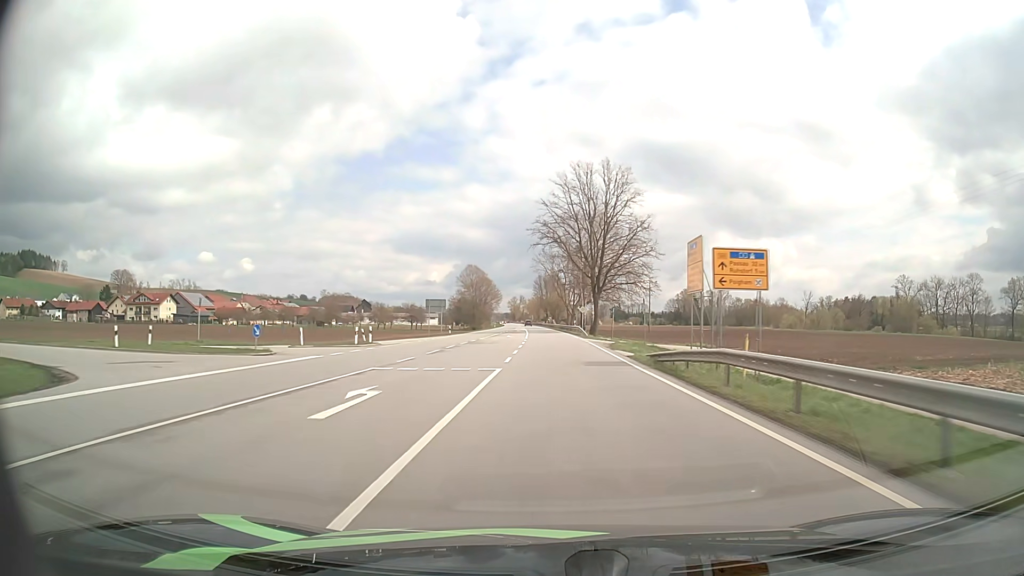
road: primary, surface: asphalt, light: Day
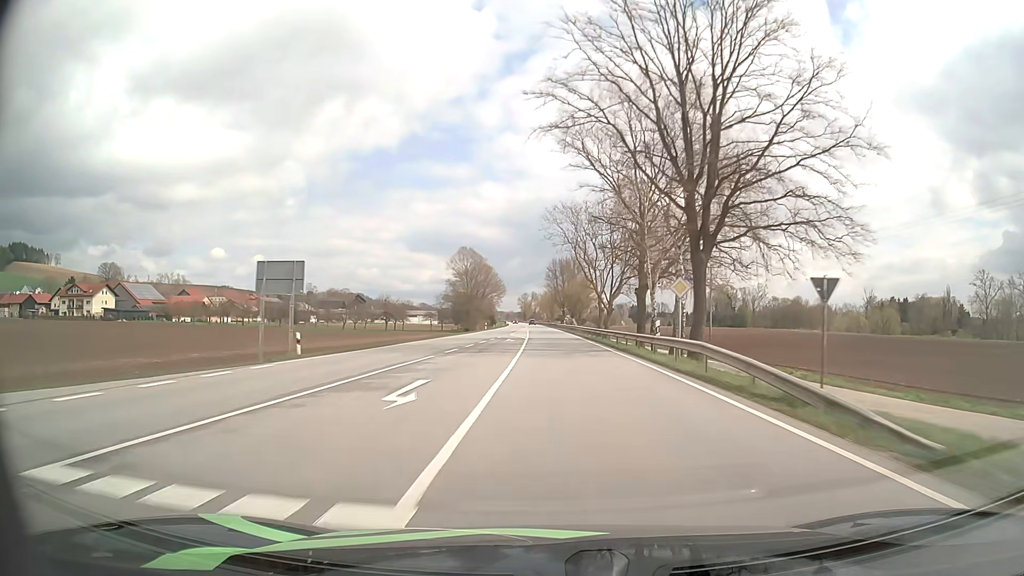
(-0.6, +48.3) m; -1°
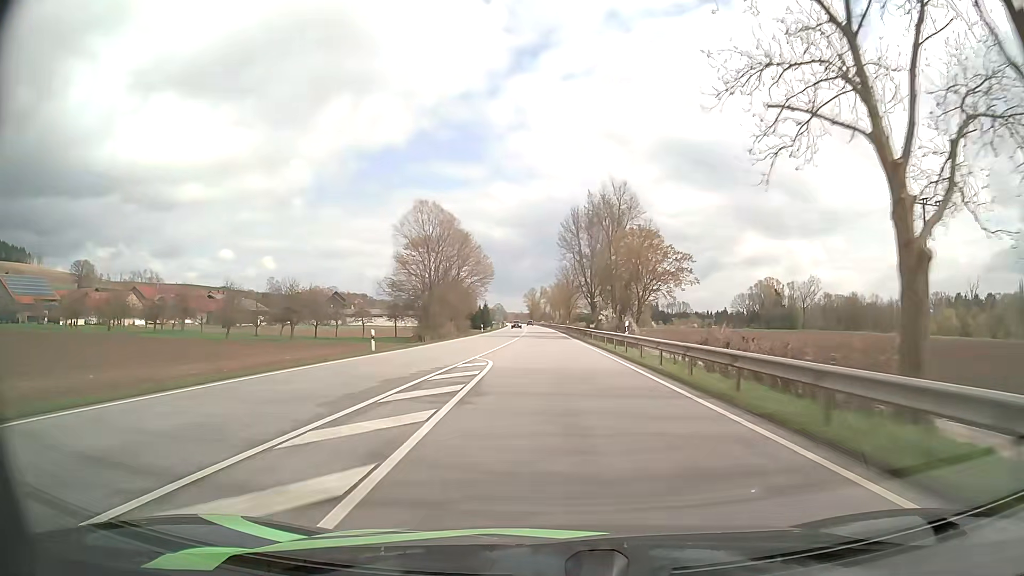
(-0.5, +65.0) m; -1°
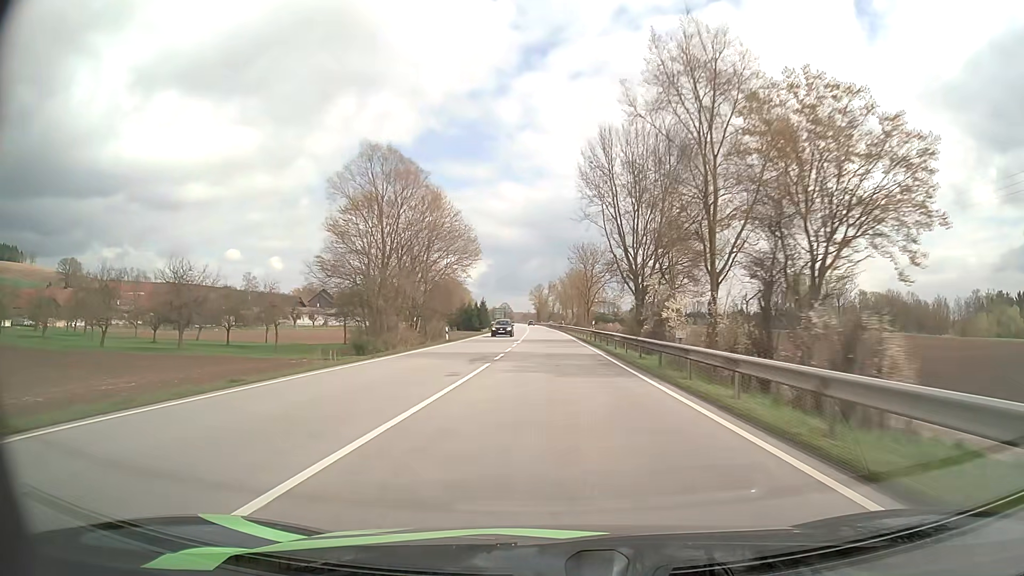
(-0.1, +32.8) m; -1°
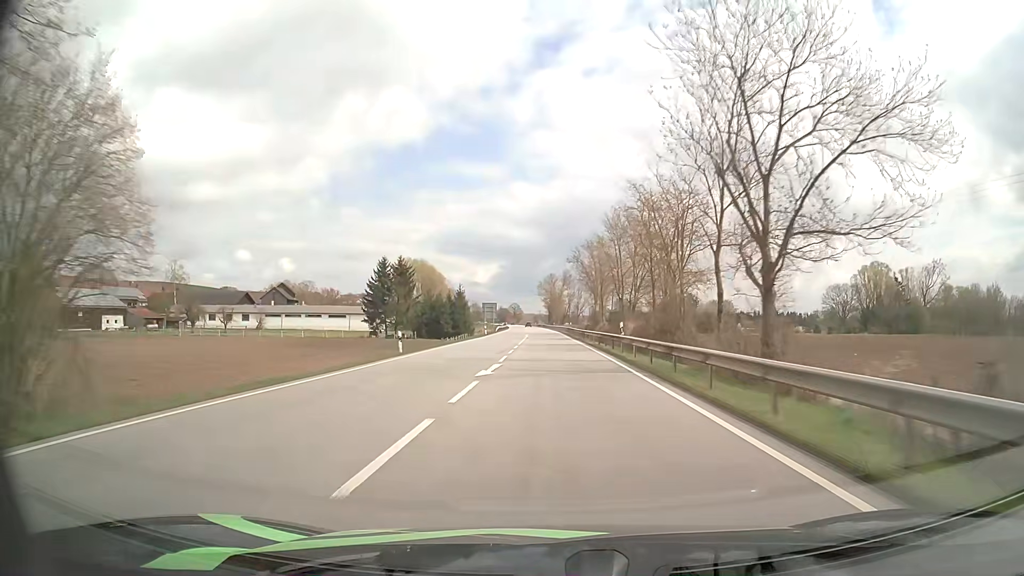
(-0.5, +66.2) m; -1°
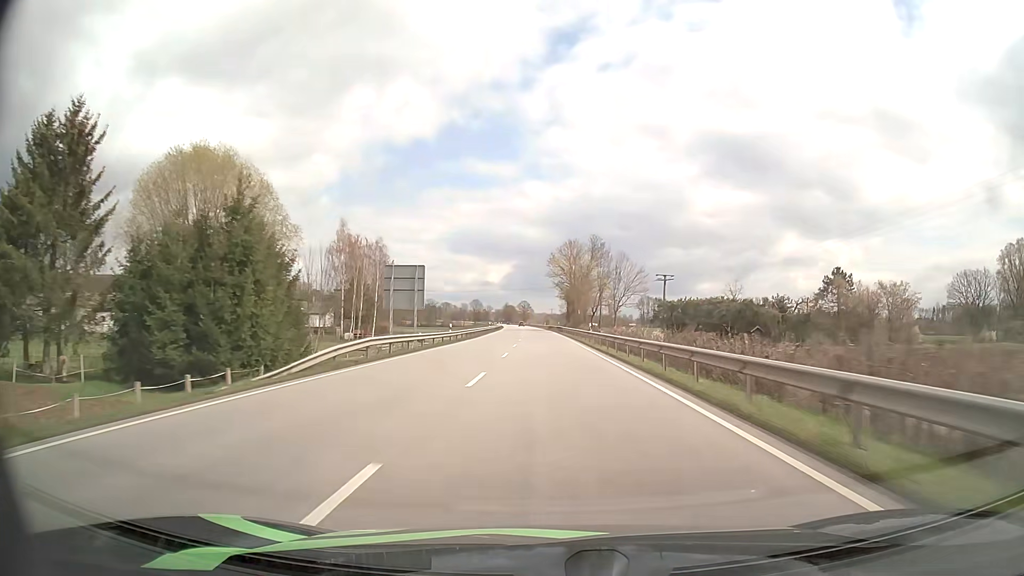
(-0.7, +83.1) m; -1°
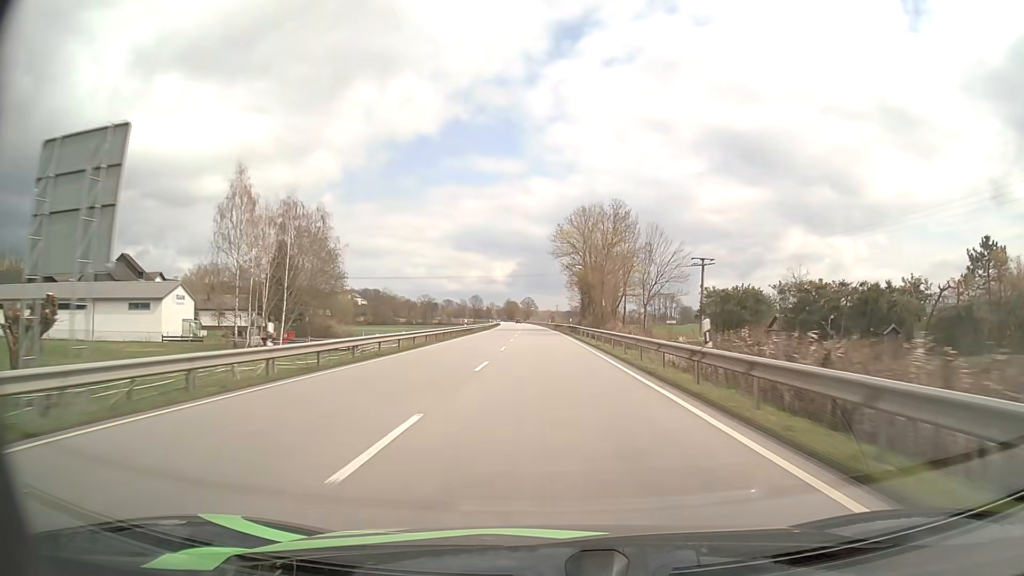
(-0.1, +33.1) m; 0°
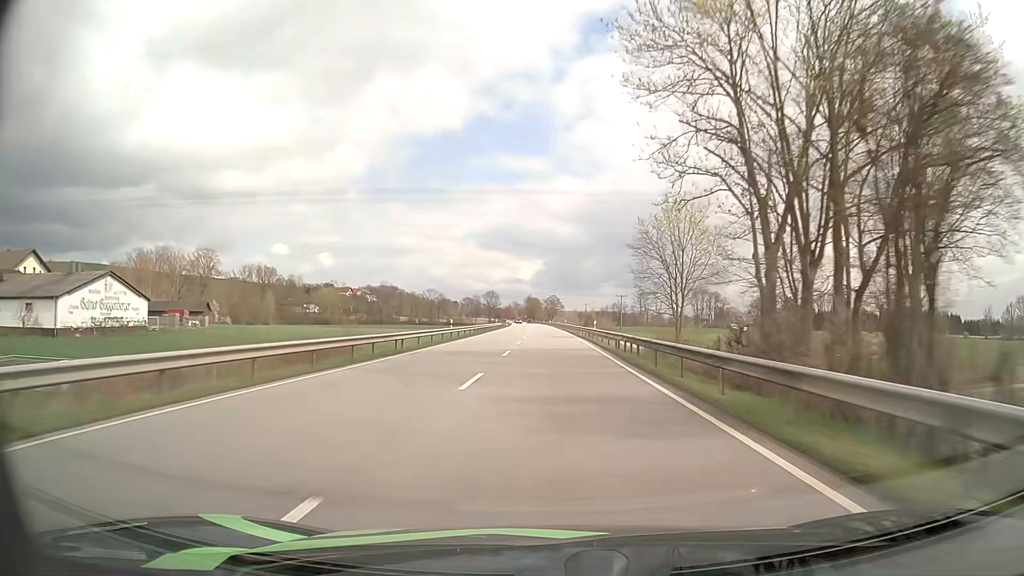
(-1.1, +65.8) m; -2°
(0, +10) (0, +20) (0, +30) (0, +40) (0, +50) (0, +60) (-1, +70) (-1, +80) (-1, +90) (-1, +100) m
